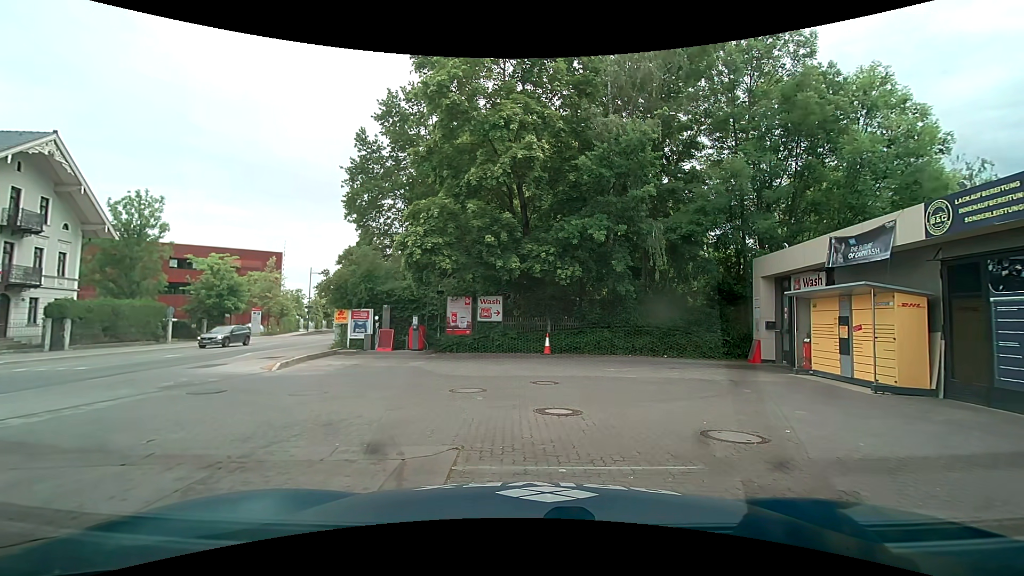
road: secondary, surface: asphalt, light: Day
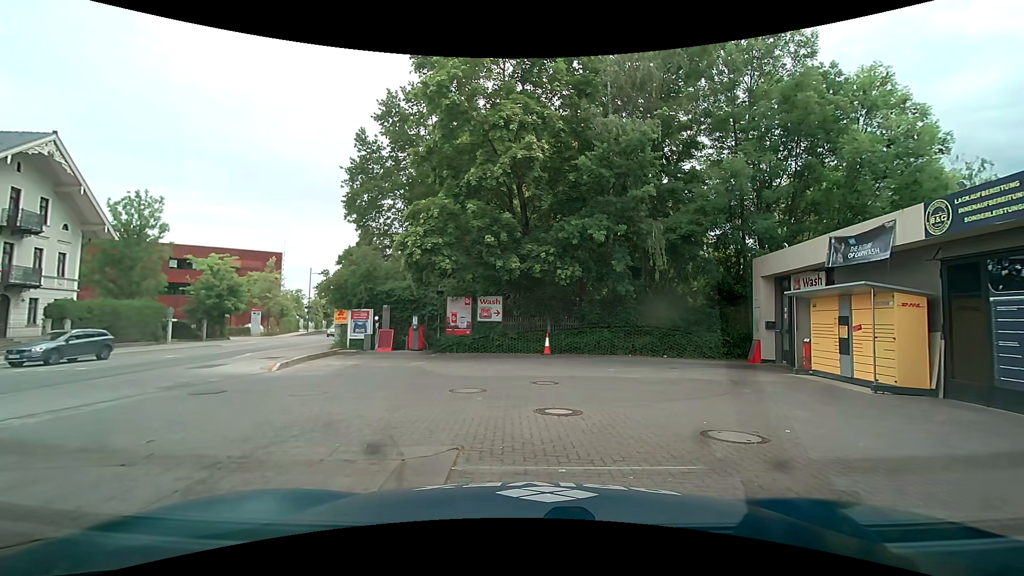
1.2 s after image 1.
(0.0, 0.0) m; 0°
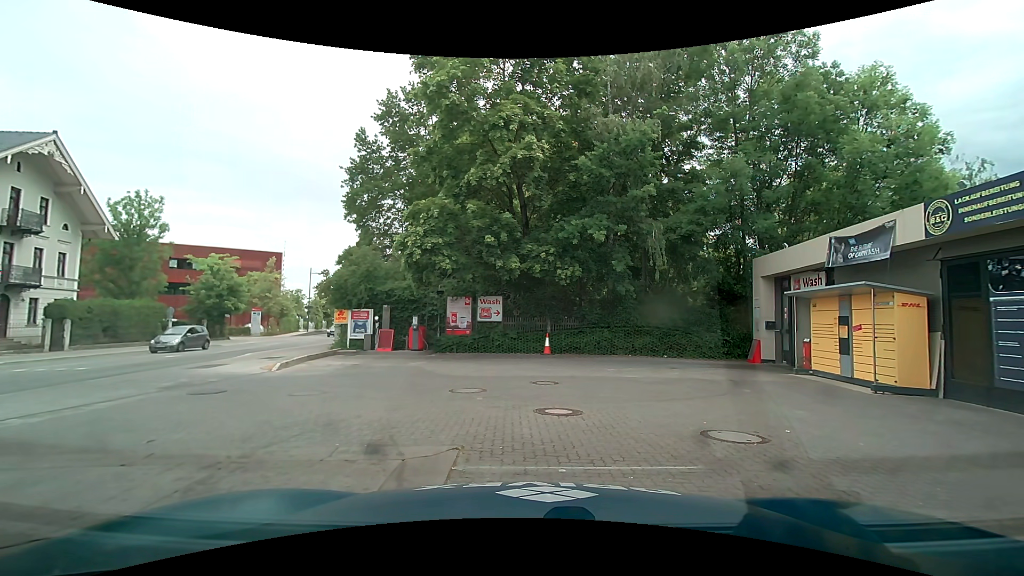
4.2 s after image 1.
(0.0, 0.0) m; 0°
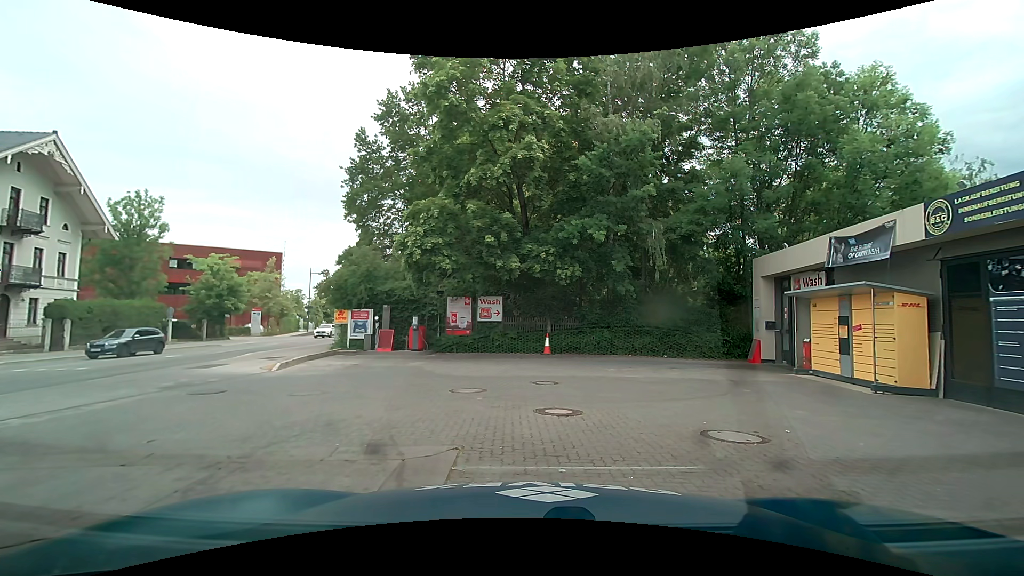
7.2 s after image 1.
(0.0, 0.0) m; 0°
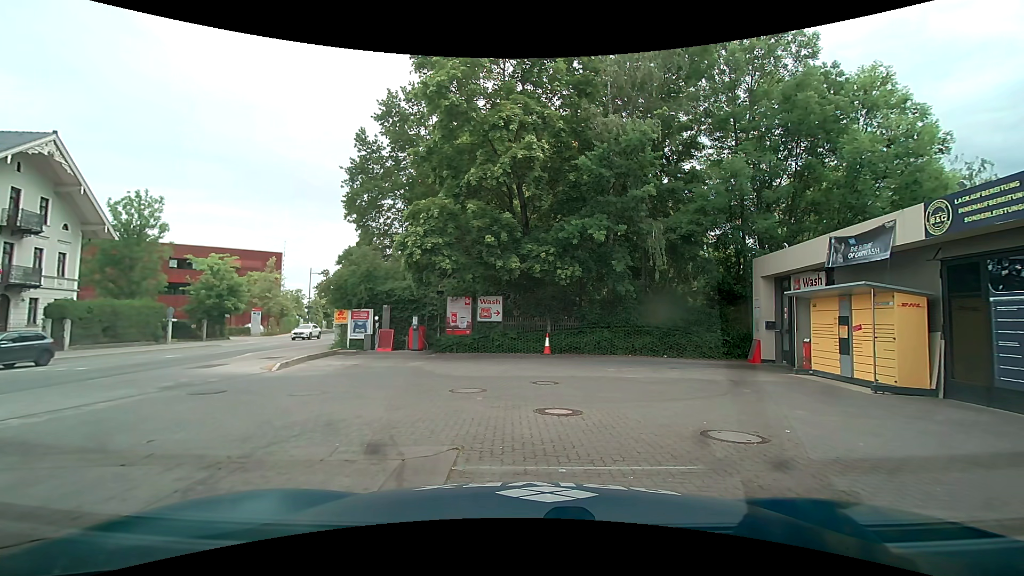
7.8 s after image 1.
(0.0, 0.0) m; 0°
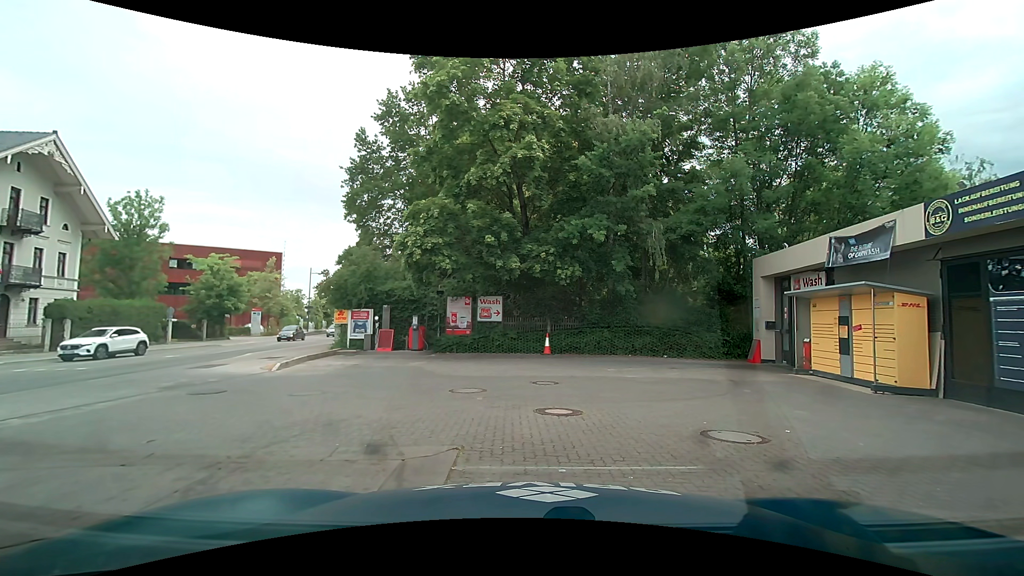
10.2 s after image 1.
(0.0, 0.0) m; 0°
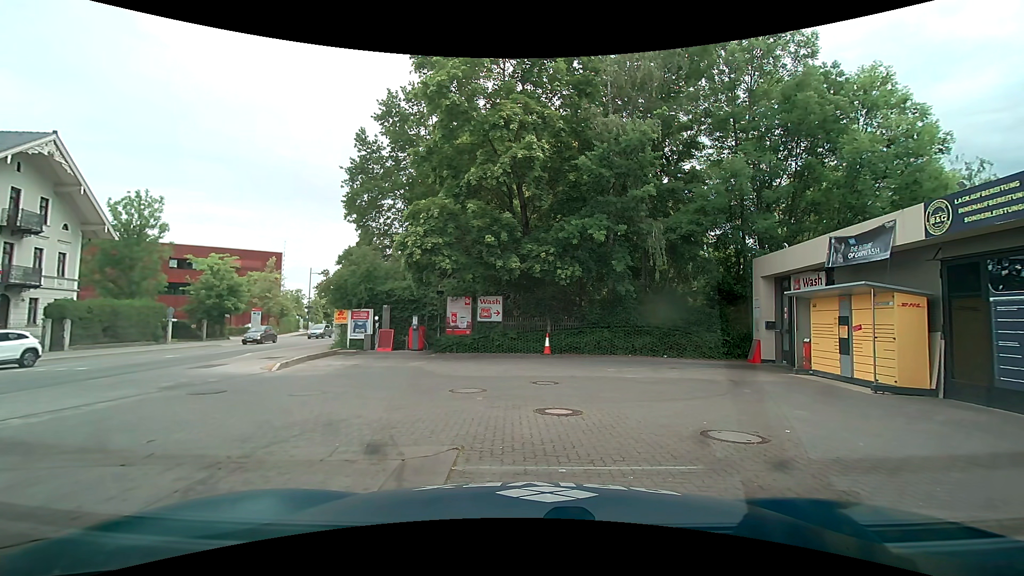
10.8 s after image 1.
(0.0, 0.0) m; 0°
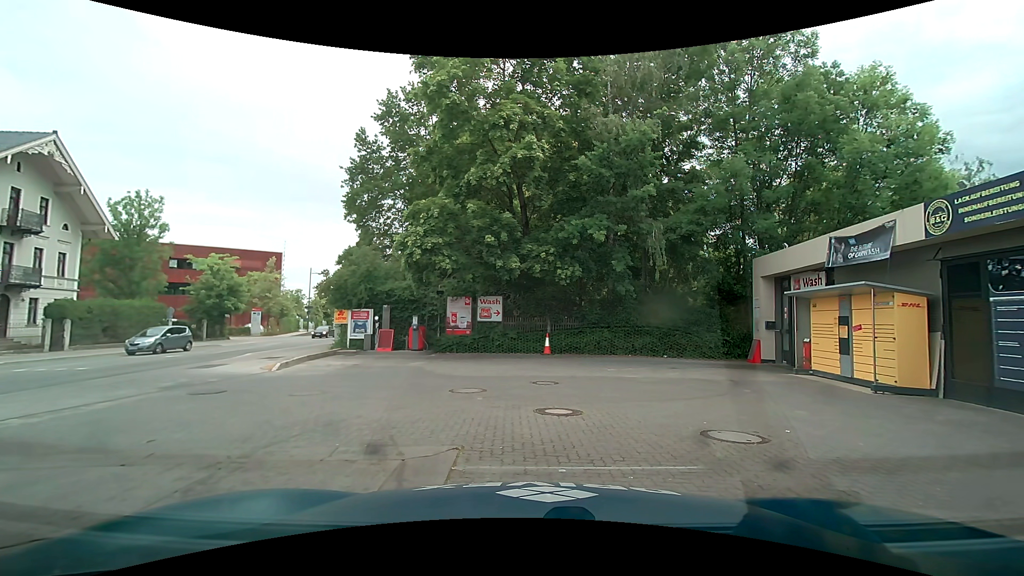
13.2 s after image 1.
(0.0, 0.0) m; 0°
